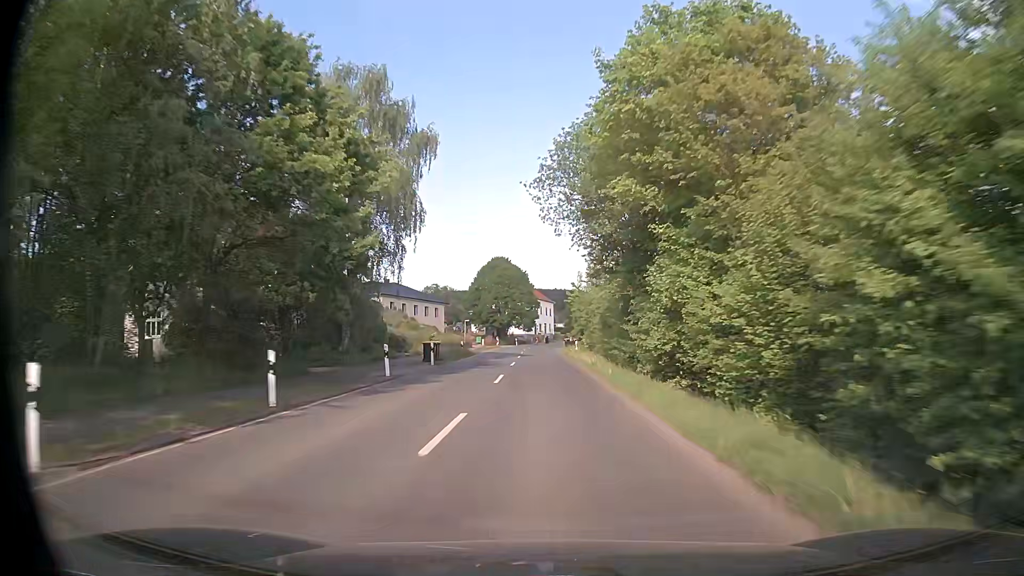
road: secondary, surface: asphalt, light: Day
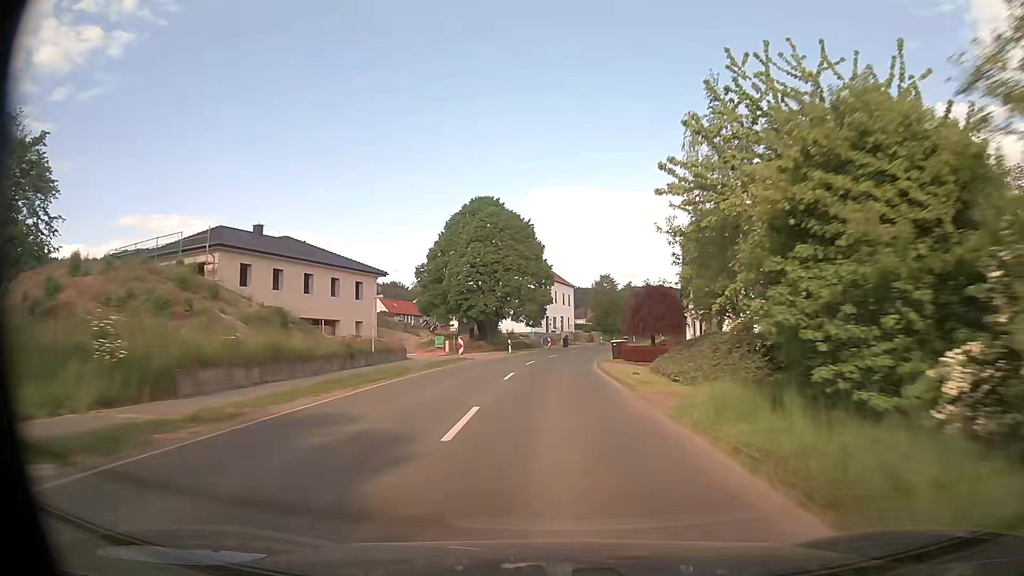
(-0.6, +47.3) m; -1°
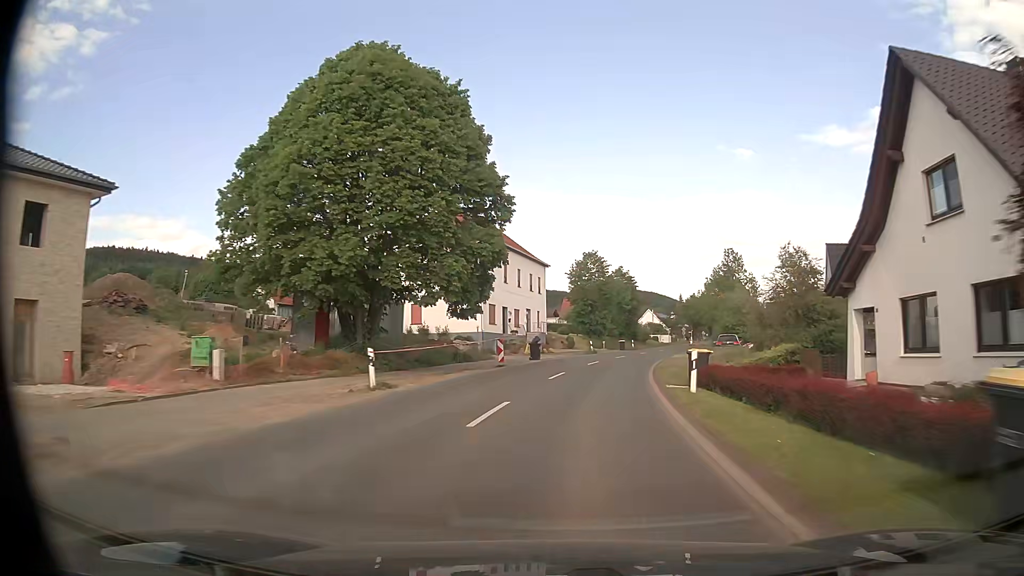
(+0.7, +34.5) m; +3°
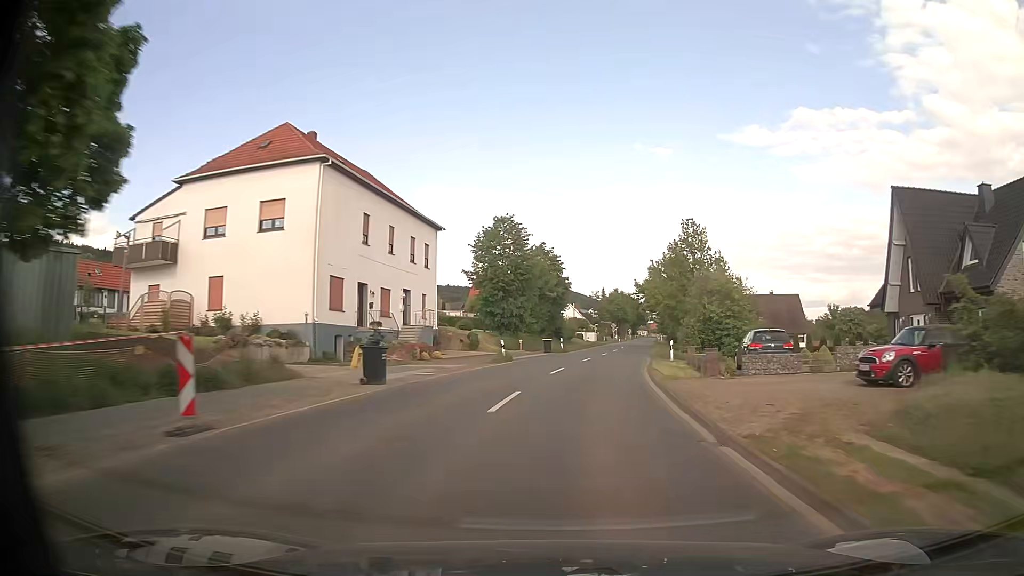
(+1.5, +22.6) m; +8°
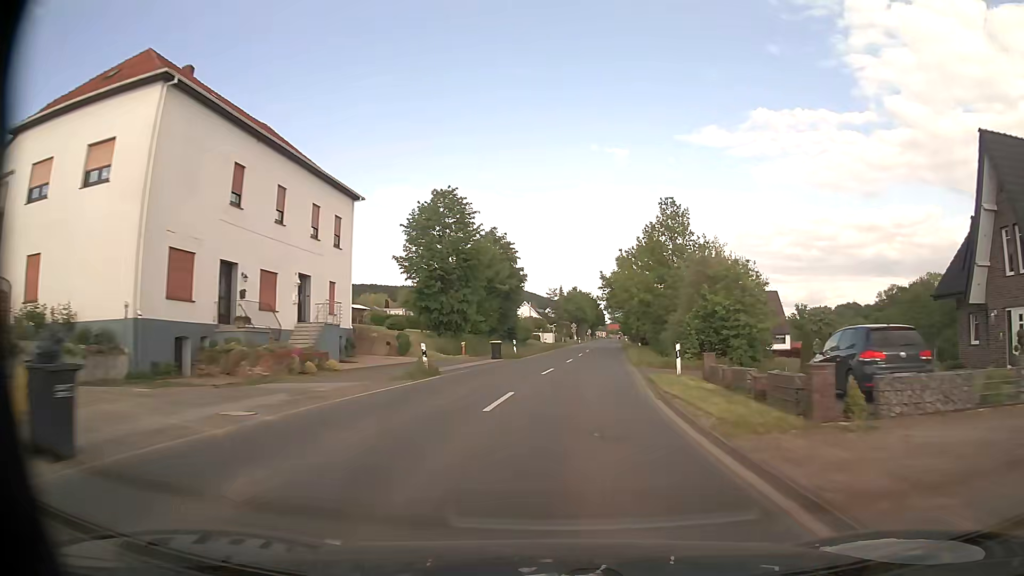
(+0.3, +11.3) m; +3°
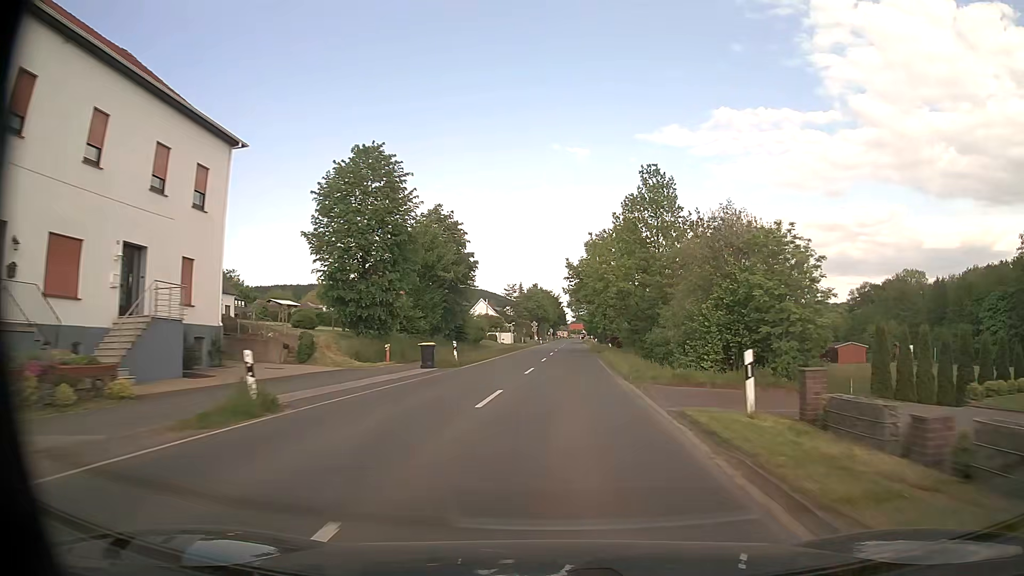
(+0.4, +11.3) m; +3°
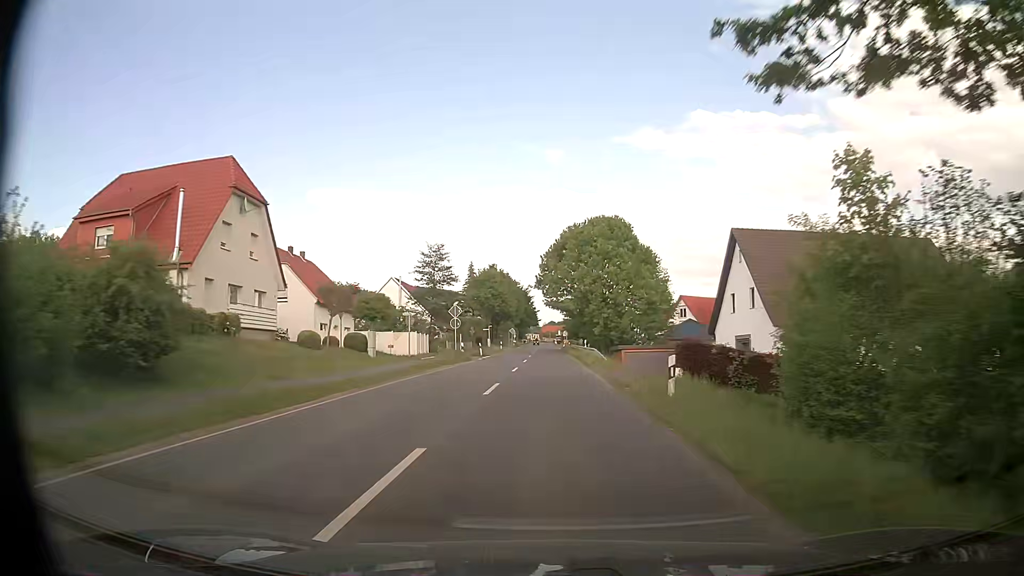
(+2.1, +57.1) m; +3°
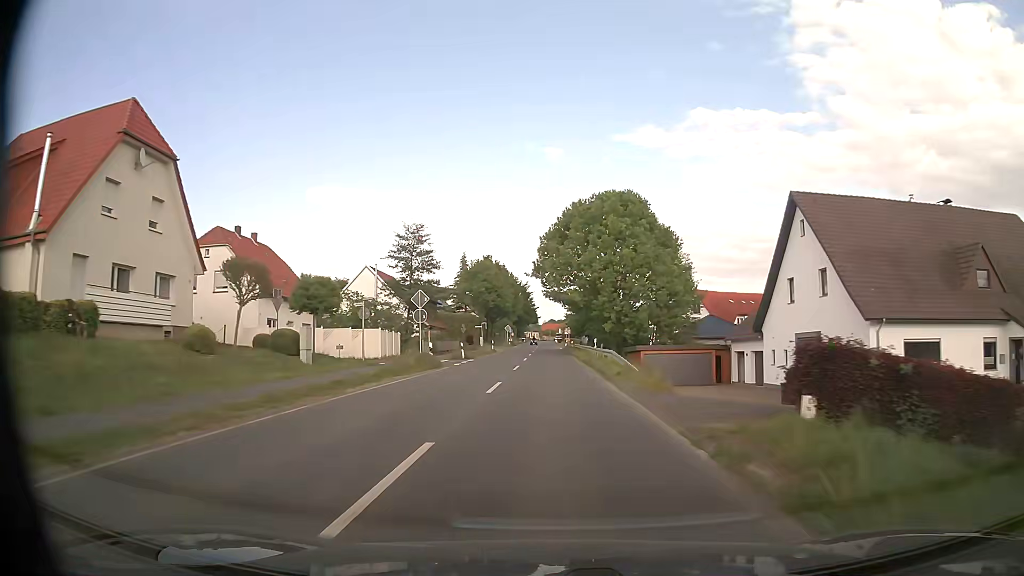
(-0.1, +11.5) m; 0°
(0, +10) (0, +20) (0, +30) (0, +40) (0, +50) (0, +60) (0, +70) (0, +80) (0, +90) (0, +100) m
